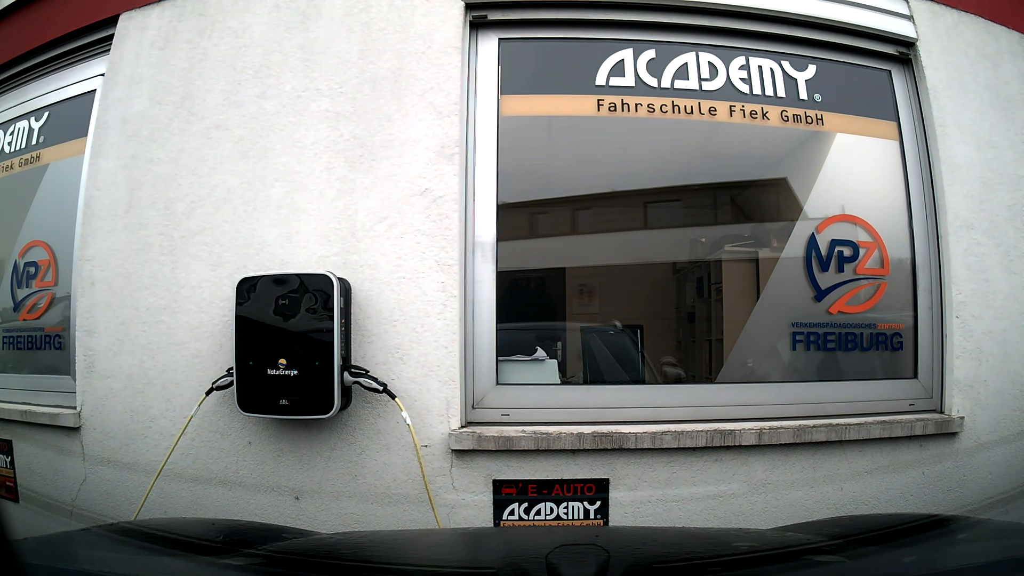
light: Day
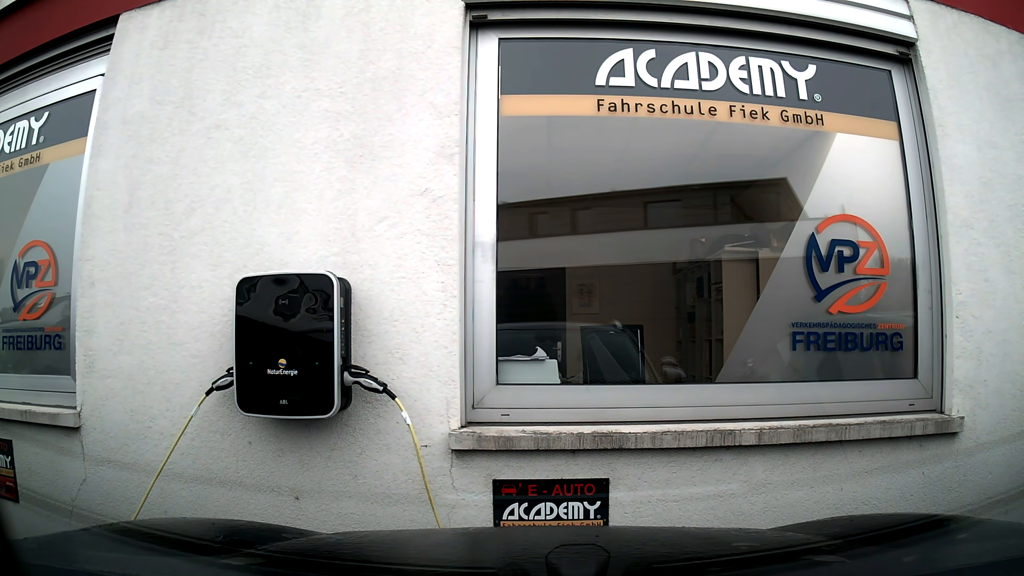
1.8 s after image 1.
(0.0, 0.0) m; 0°
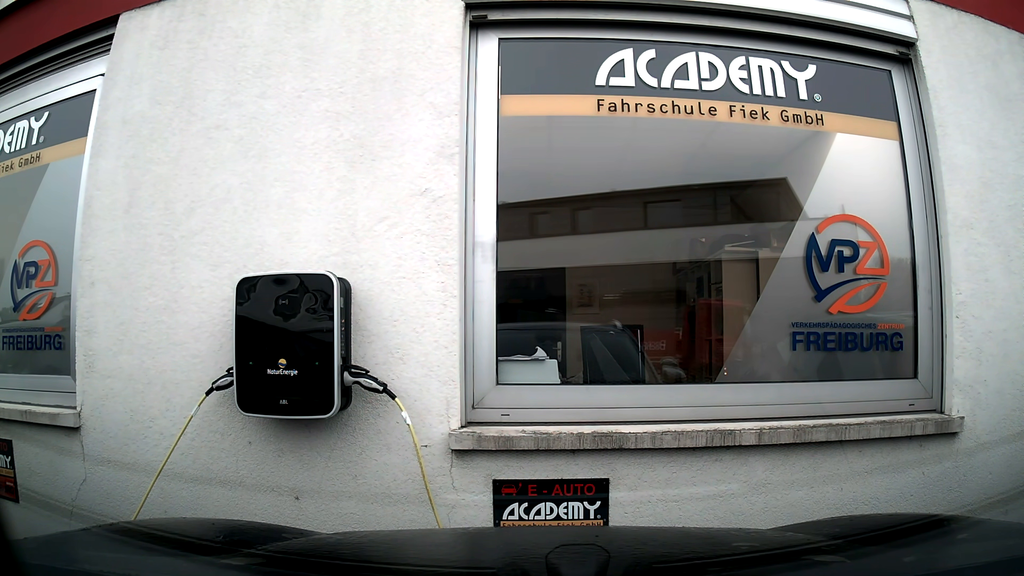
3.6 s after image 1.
(0.0, 0.0) m; 0°
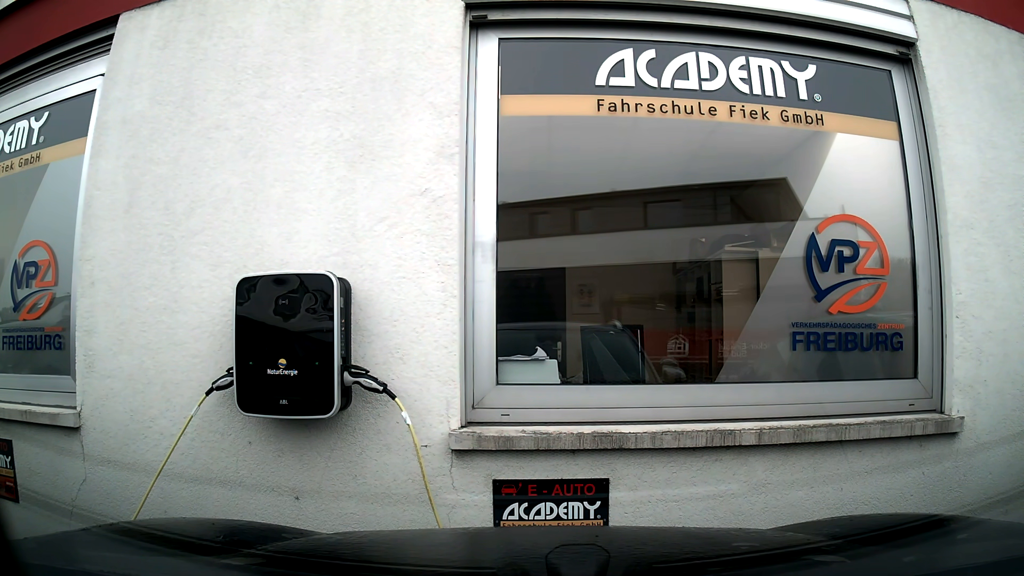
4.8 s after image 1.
(0.0, 0.0) m; 0°
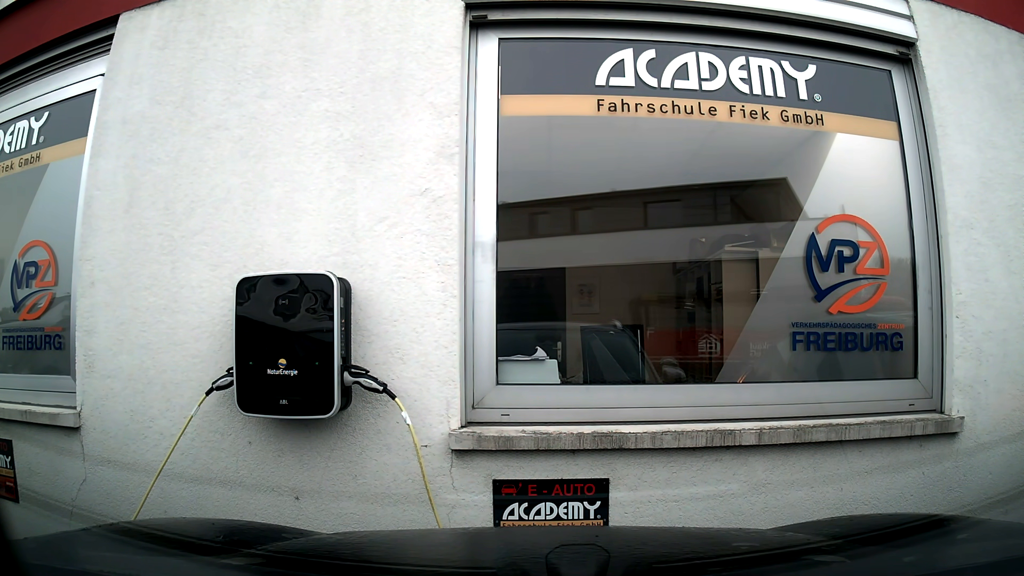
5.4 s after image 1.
(0.0, 0.0) m; 0°
